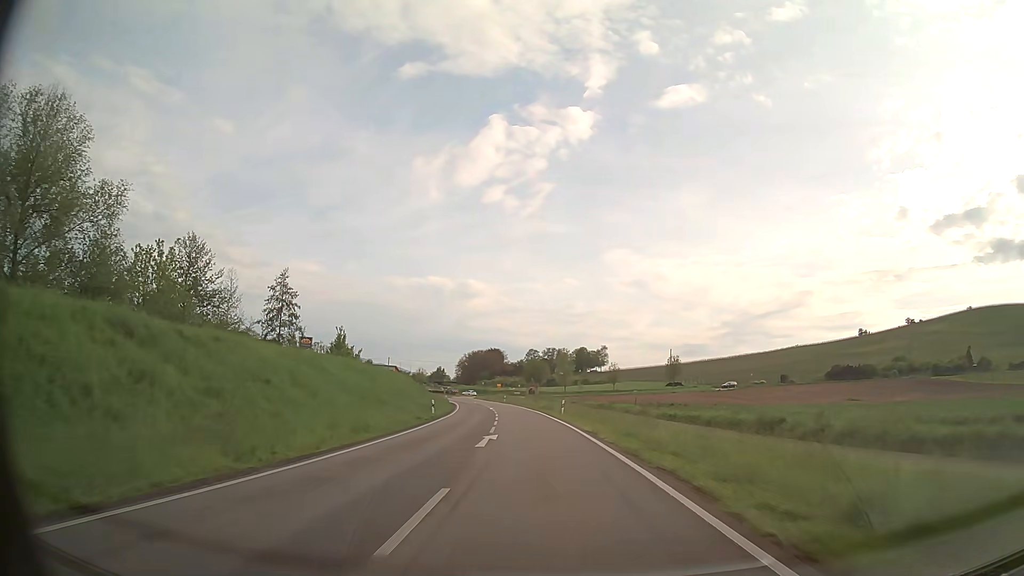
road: primary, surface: asphalt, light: Day
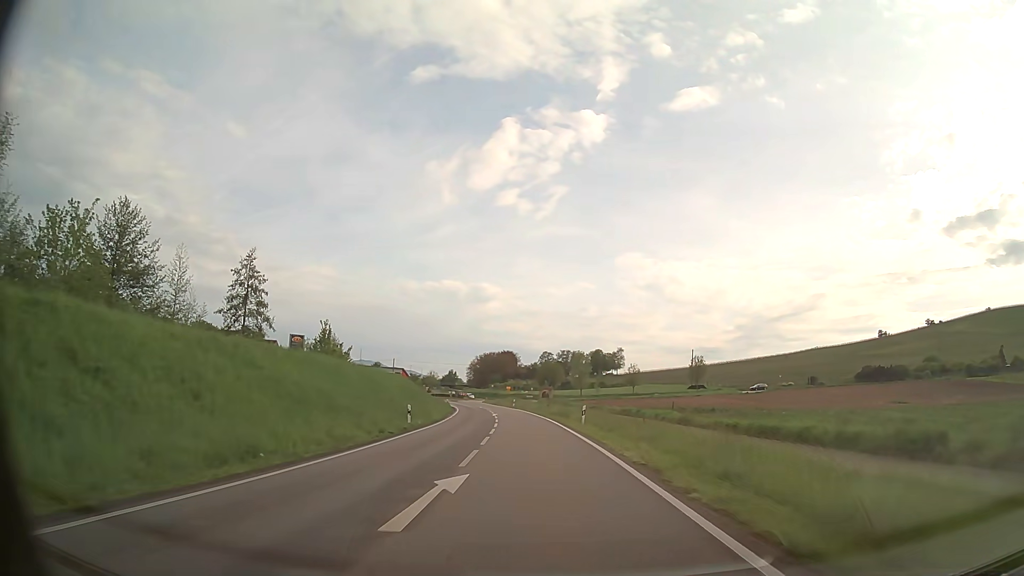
(-0.1, +10.8) m; -1°
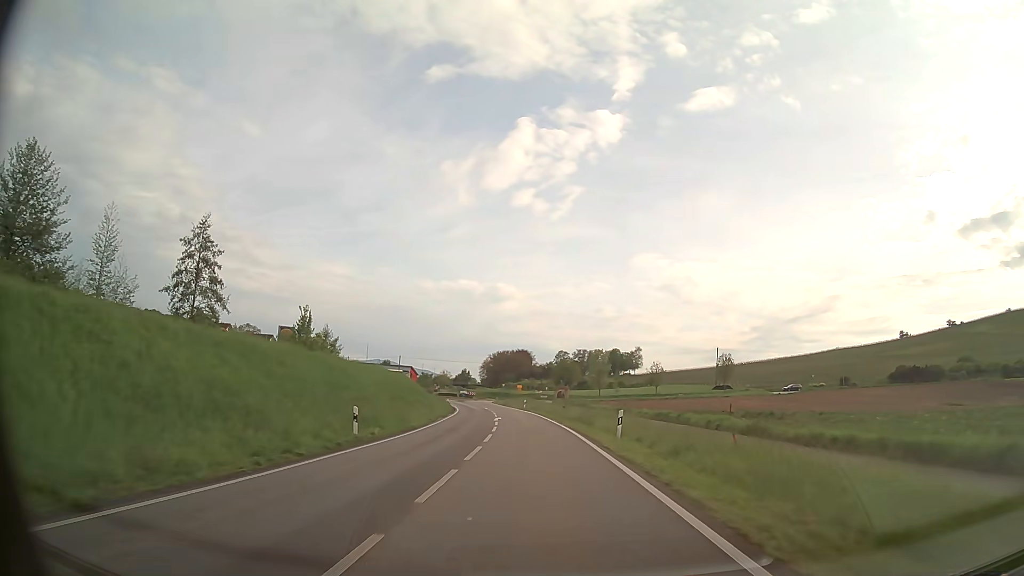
(-0.1, +10.7) m; -1°
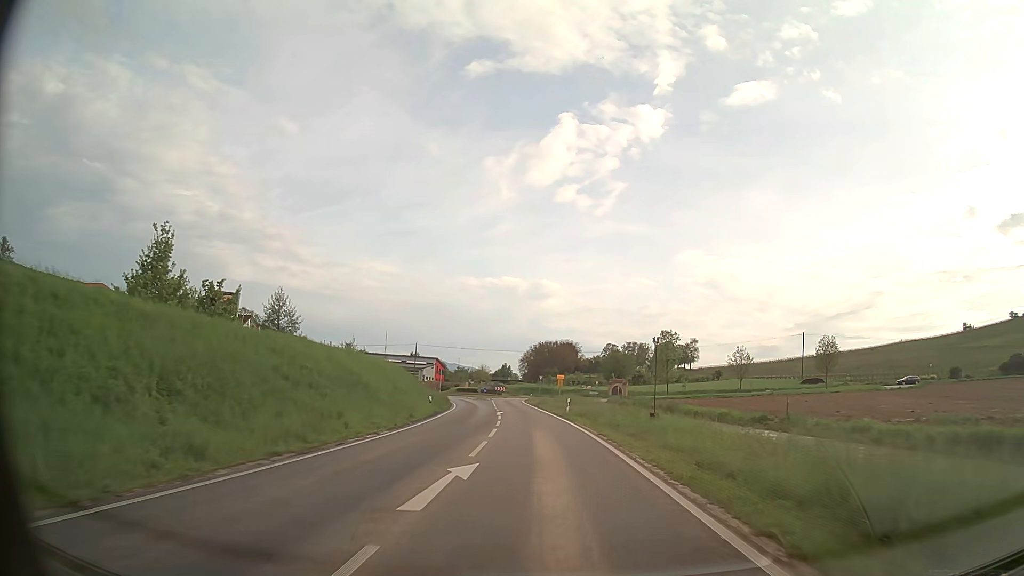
(-1.1, +31.0) m; -4°
